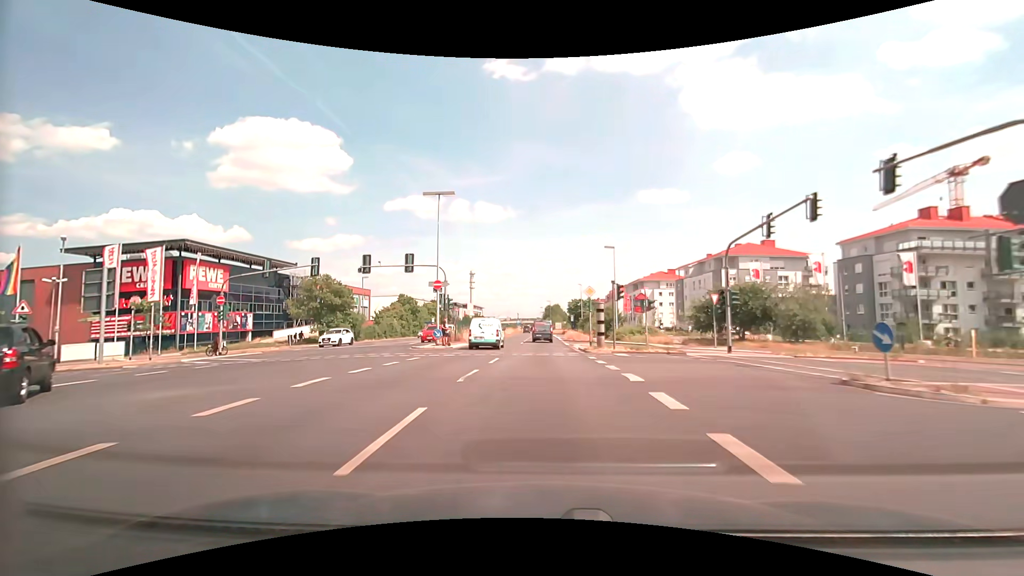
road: primary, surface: asphalt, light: Day
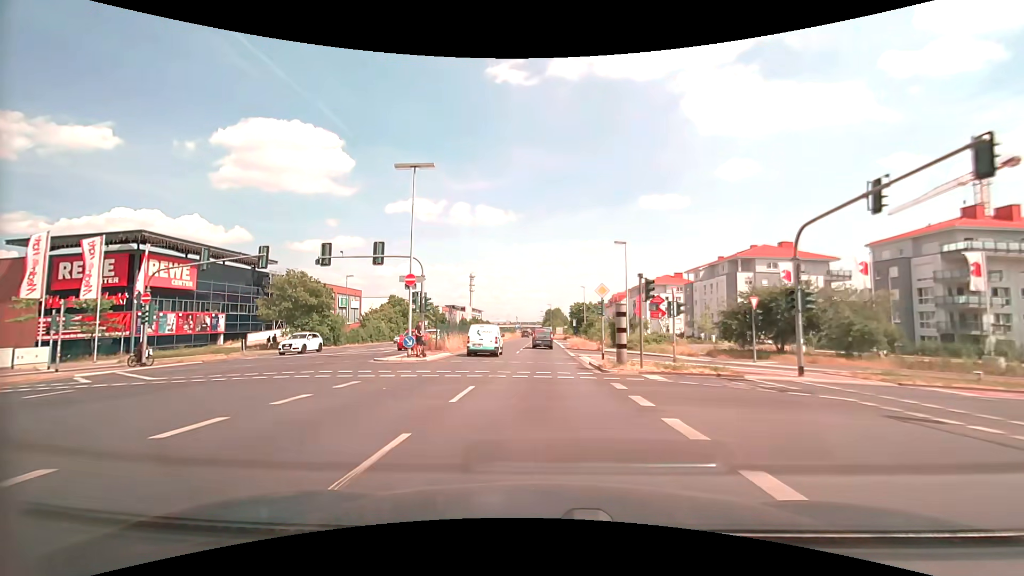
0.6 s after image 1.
(0.0, +6.9) m; 0°
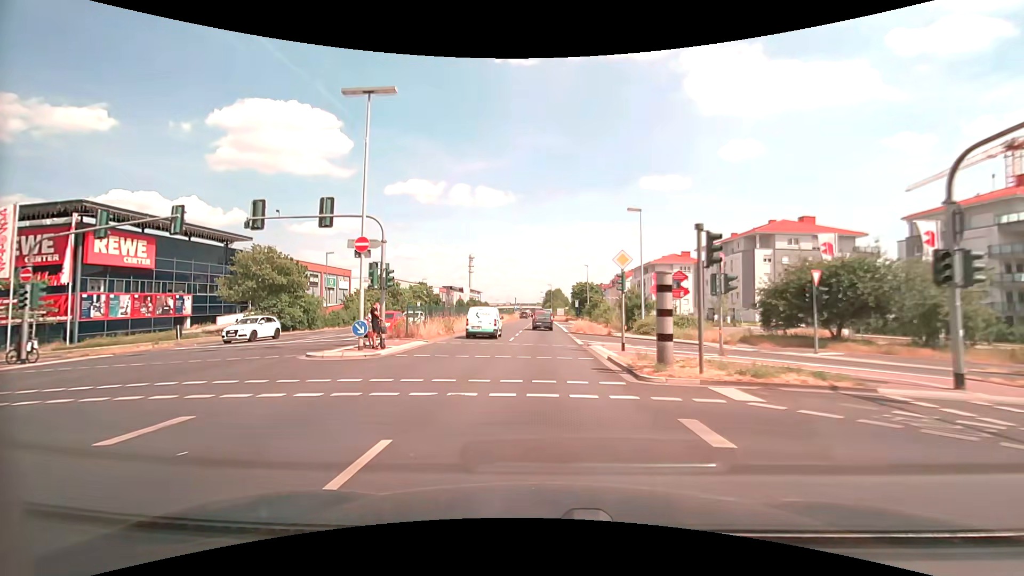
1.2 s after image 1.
(0.0, +6.9) m; 0°
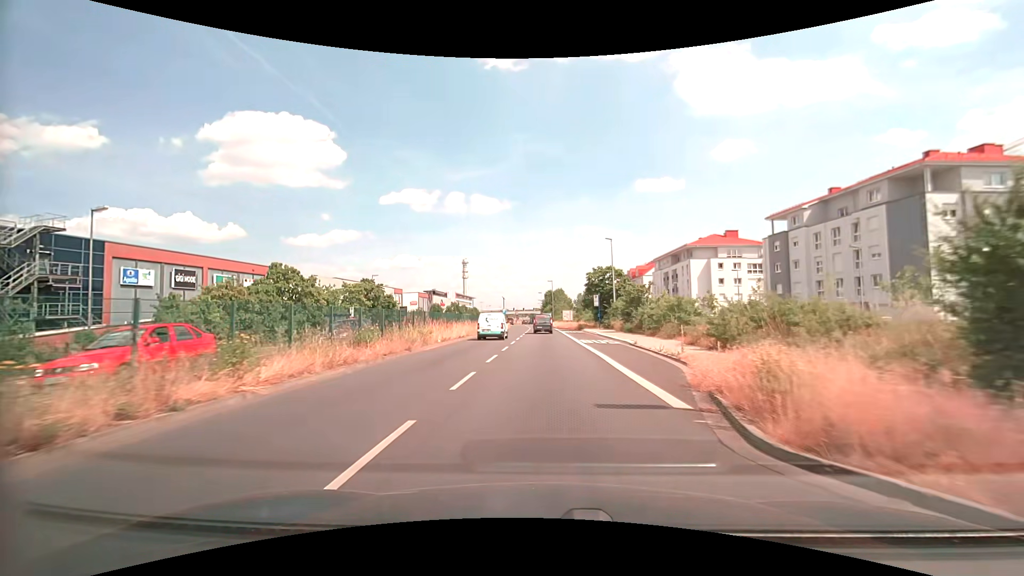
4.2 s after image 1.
(+0.1, +35.4) m; 0°
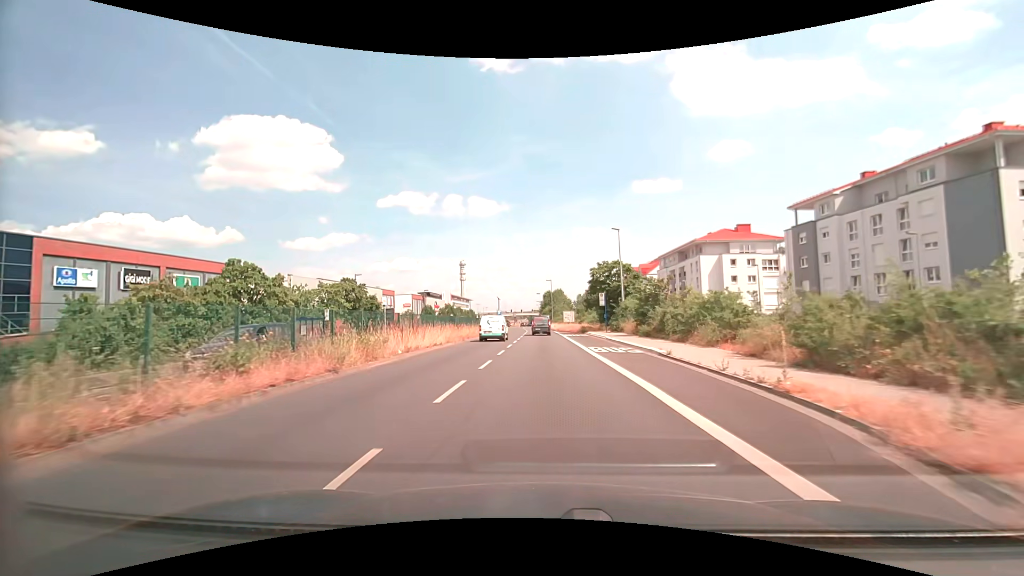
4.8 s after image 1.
(0.0, +7.3) m; 0°
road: secondary_link
(0, +10) (0, +20) (0, +30) (0, +40) (-1, +50) (-1, +60) (-1, +70) (-1, +80) (-2, +90) (-2, +100) m
